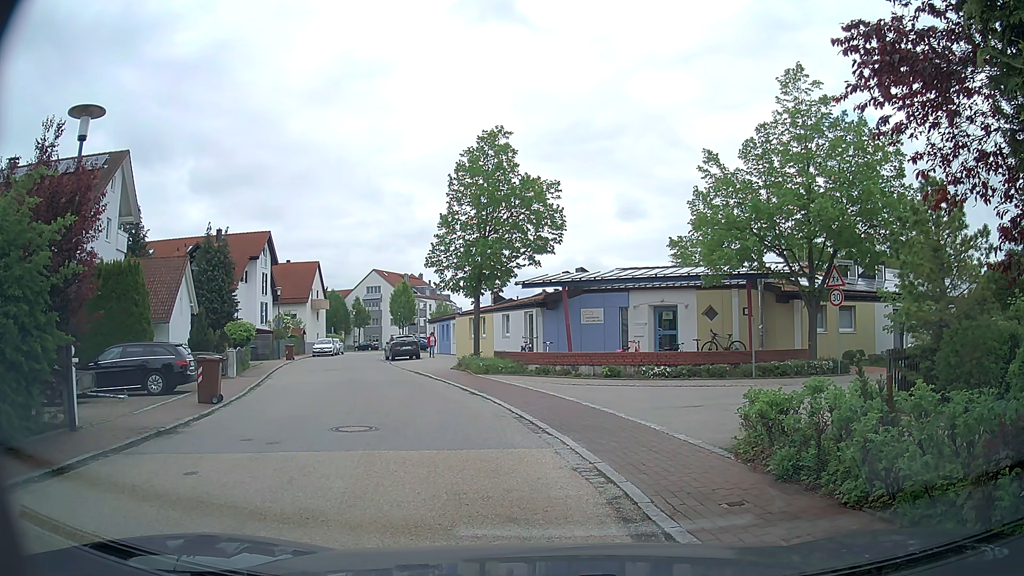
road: residential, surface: asphalt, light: Day
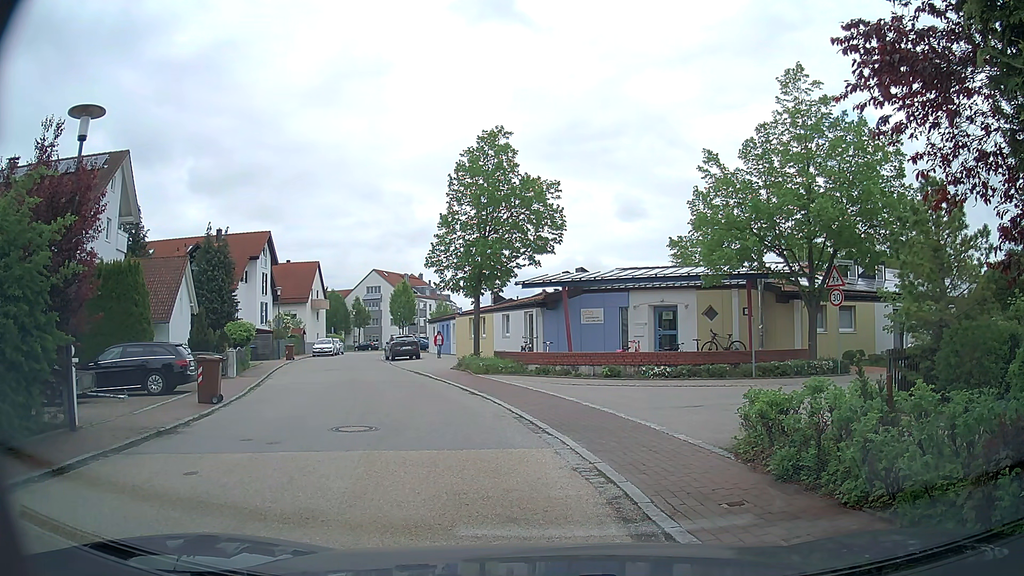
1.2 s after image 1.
(0.0, 0.0) m; 0°
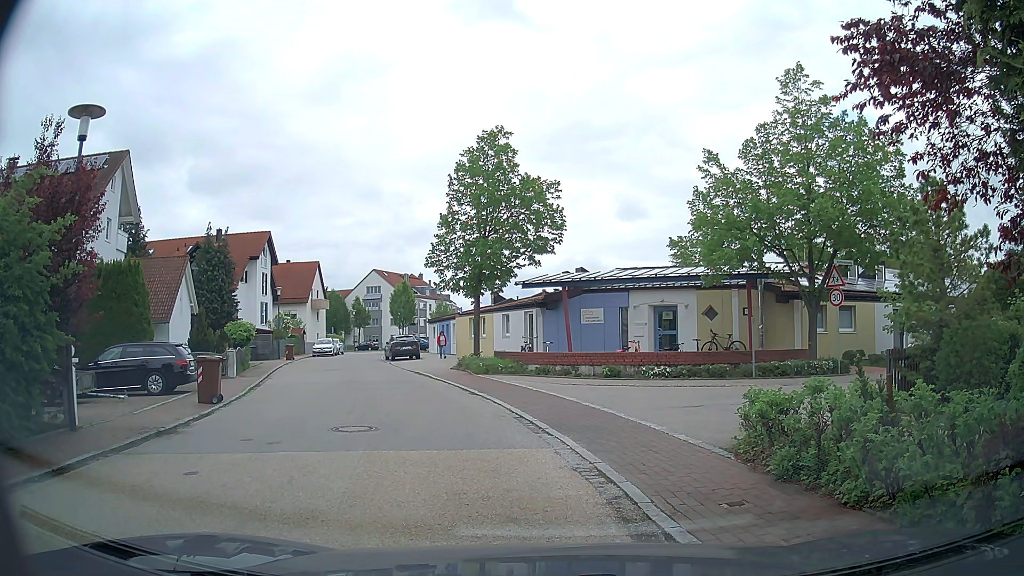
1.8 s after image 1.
(0.0, 0.0) m; 0°
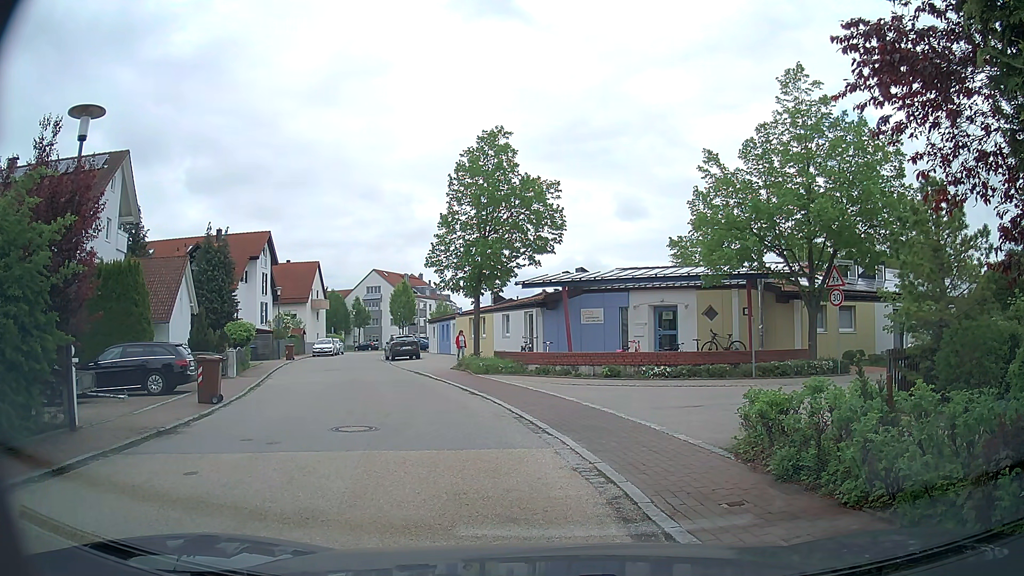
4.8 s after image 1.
(0.0, 0.0) m; 0°
